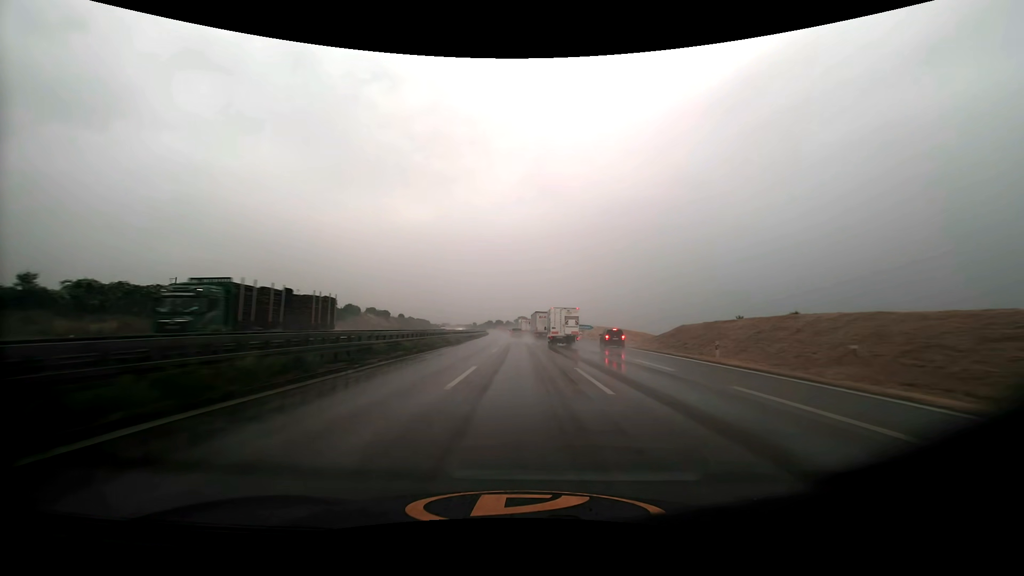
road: motorway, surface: asphalt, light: Day
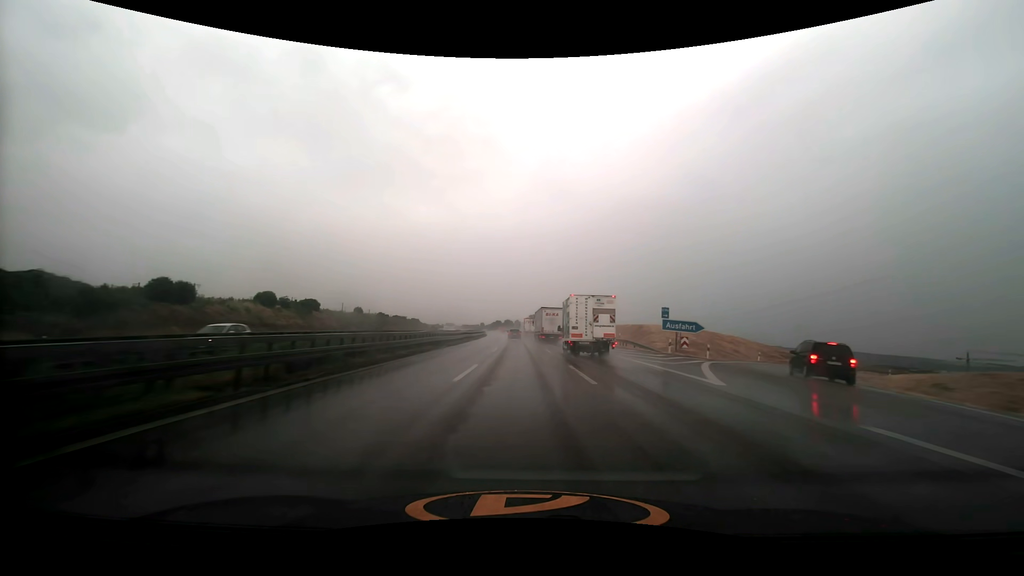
(-0.6, +52.5) m; -1°
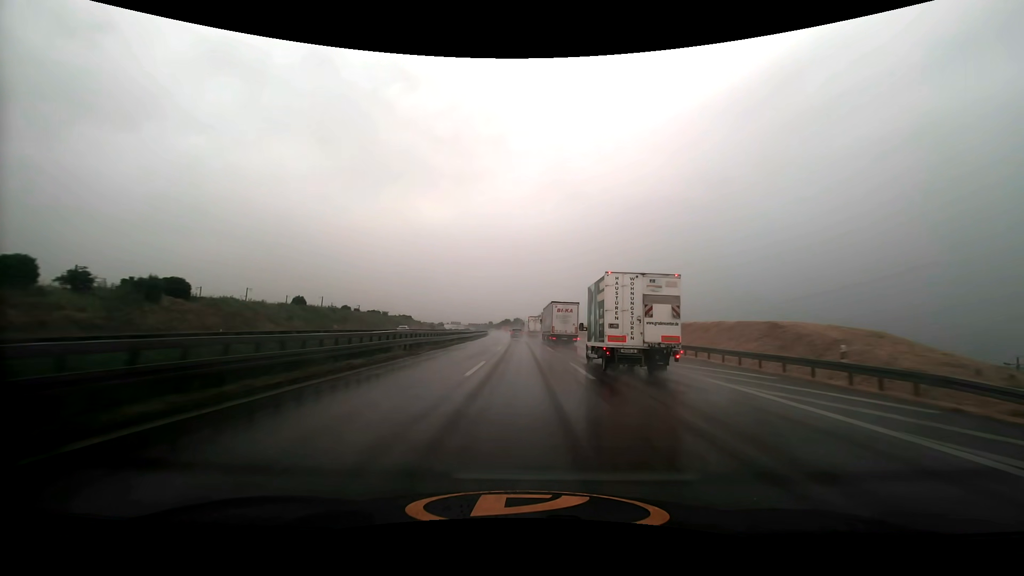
(-0.4, +34.7) m; -1°
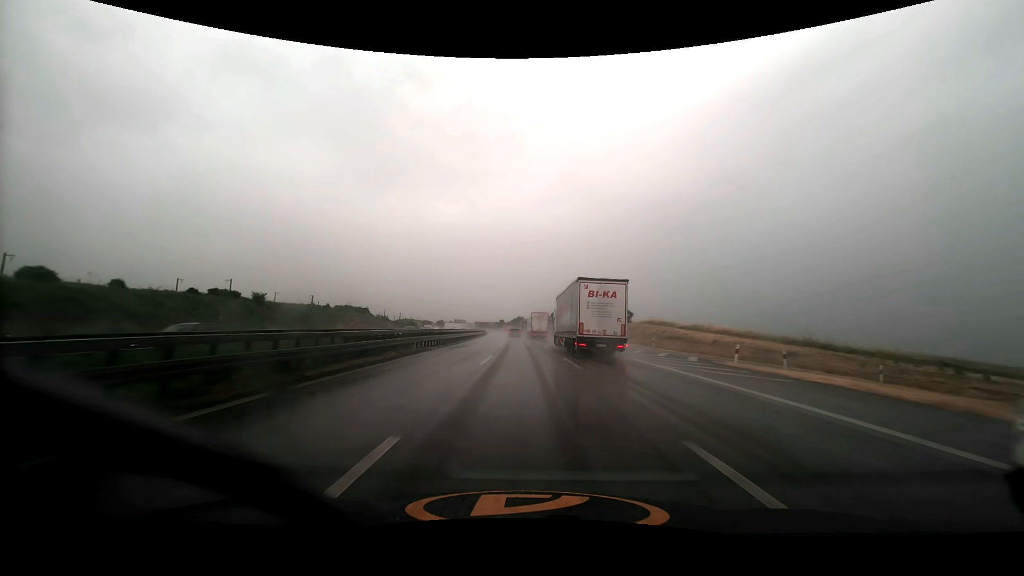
(-0.9, +69.0) m; -2°
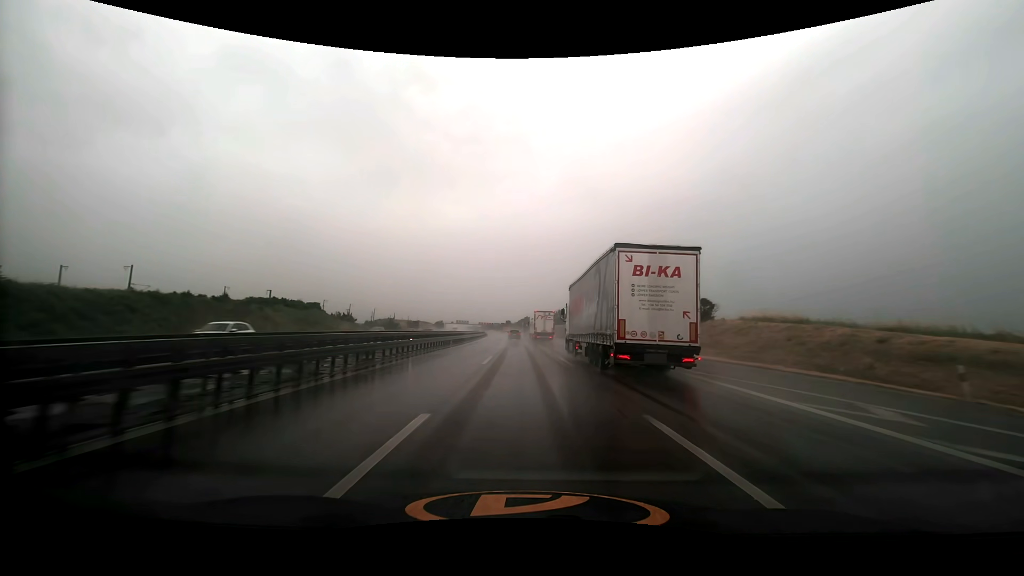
(-0.3, +34.6) m; -1°
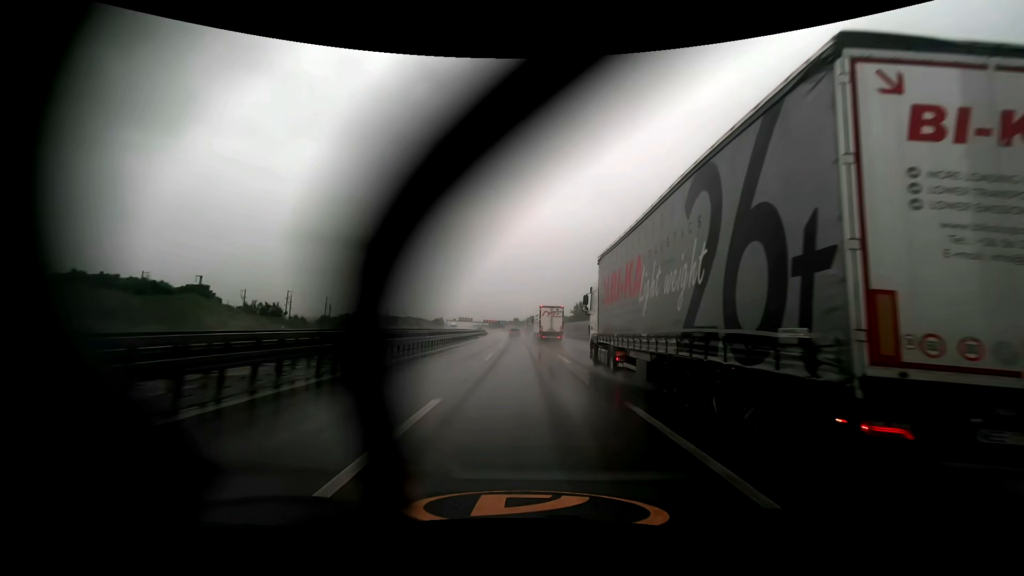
(-0.3, +34.9) m; -1°
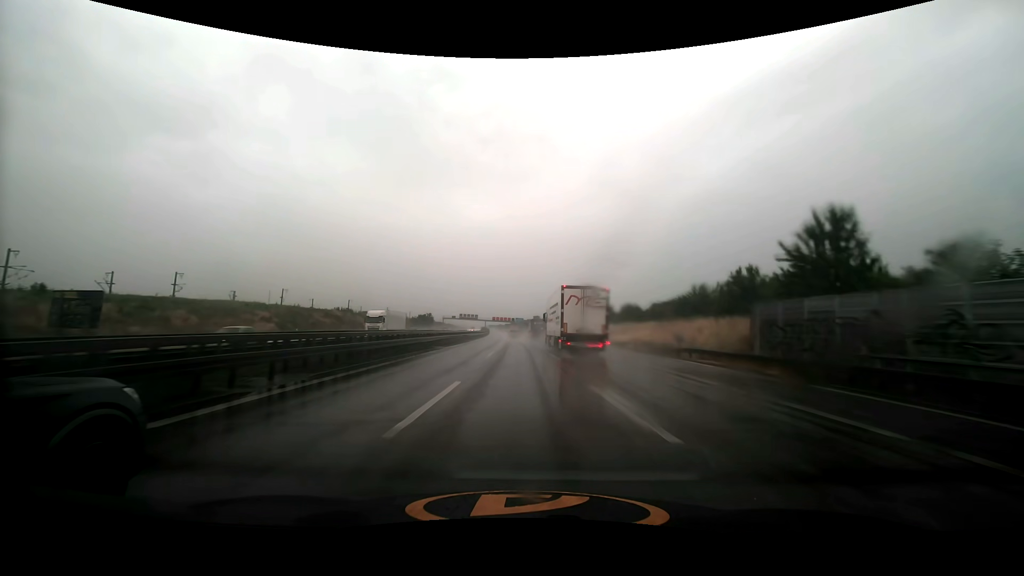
(-1.8, +86.6) m; -3°
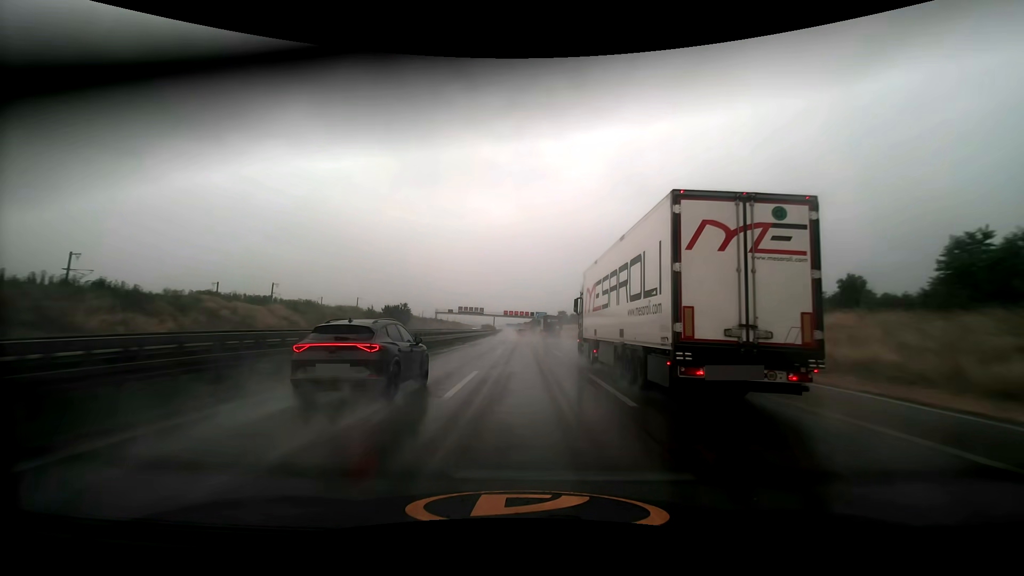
(-1.2, +69.4) m; -2°
(0, +10) (0, +20) (0, +30) (0, +40) (0, +50) (0, +60) (-1, +70) (-1, +80) (-1, +90) (-1, +100) m
